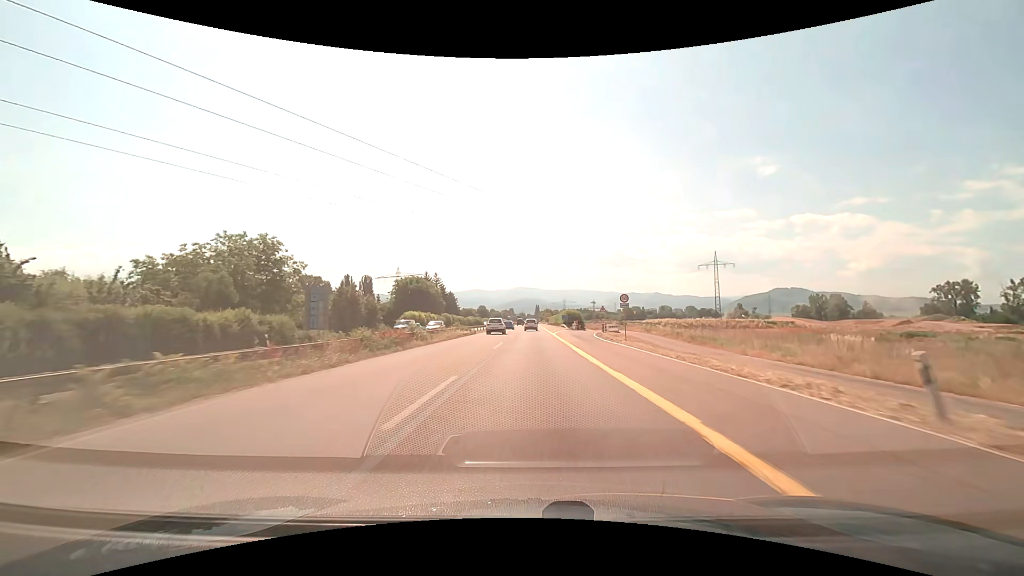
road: trunk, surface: asphalt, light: Day
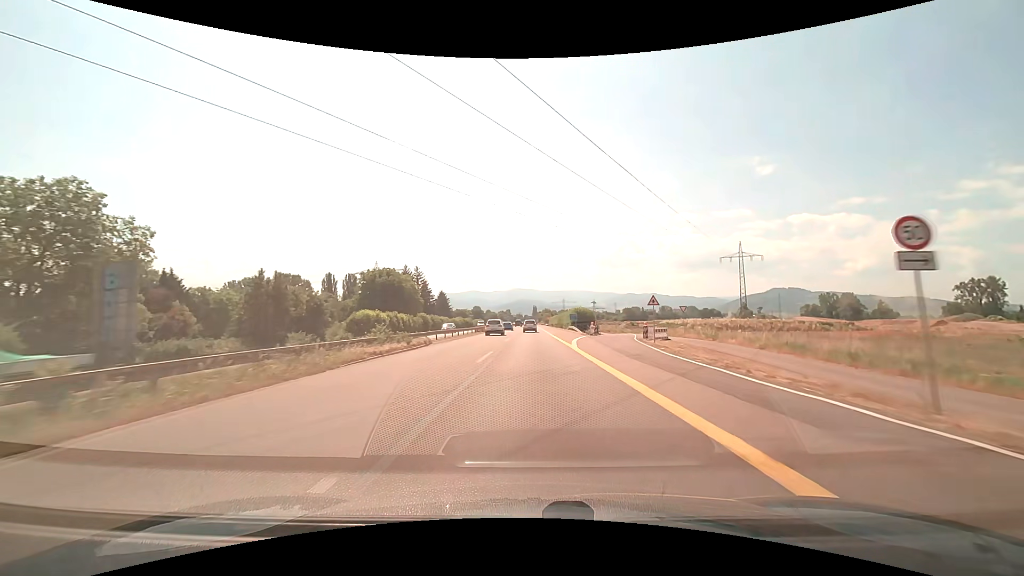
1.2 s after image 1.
(0.0, +25.8) m; 0°
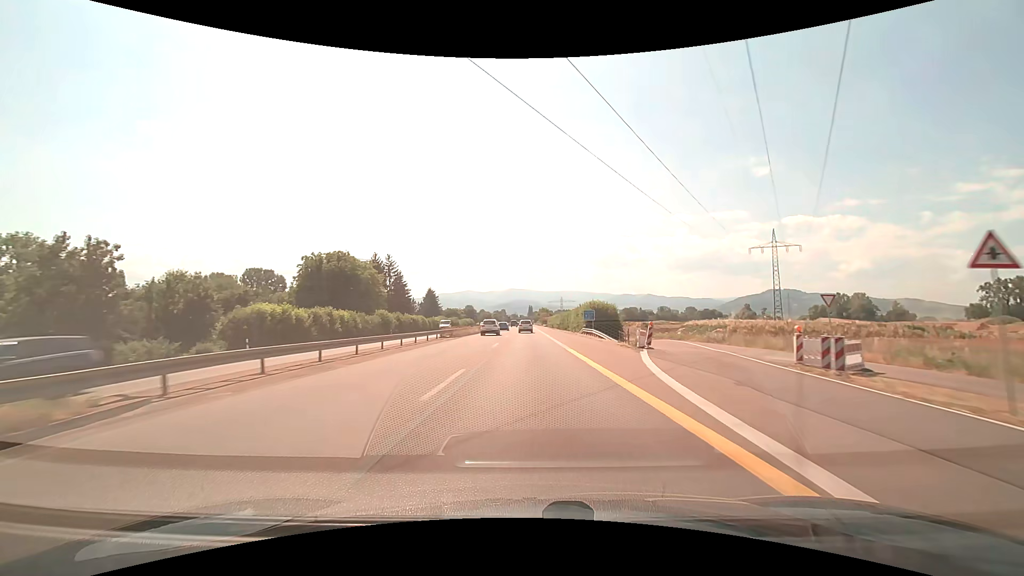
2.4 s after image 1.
(+0.2, +26.2) m; +1°
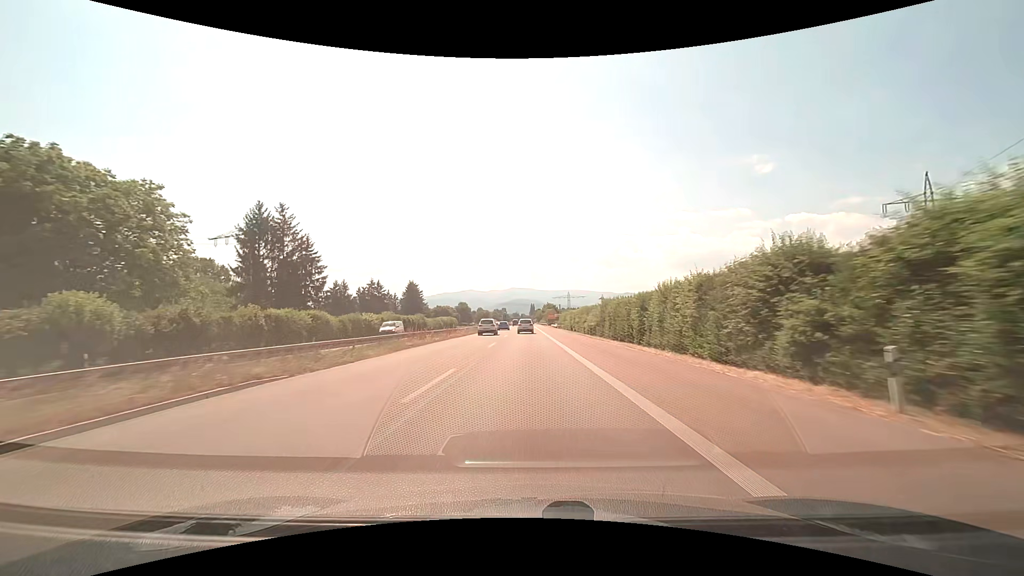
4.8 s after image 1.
(0.0, +54.5) m; 0°
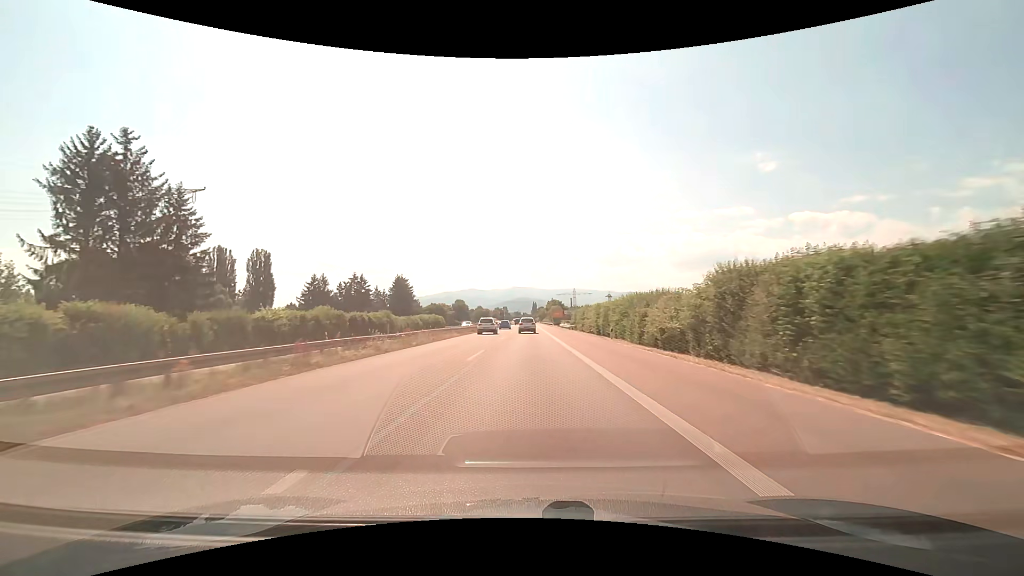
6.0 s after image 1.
(-0.1, +27.8) m; 0°
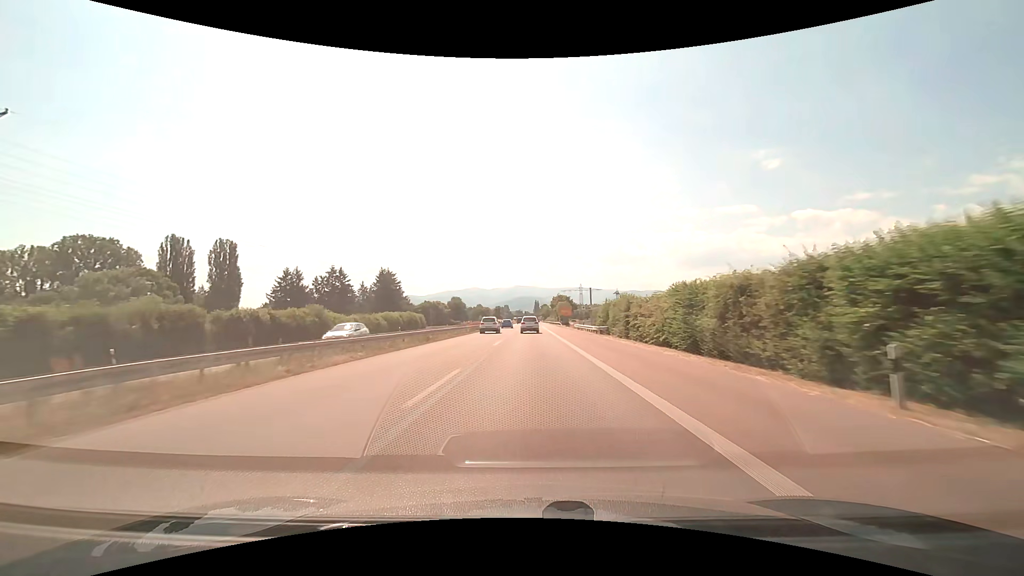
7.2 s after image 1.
(-0.1, +27.3) m; 0°
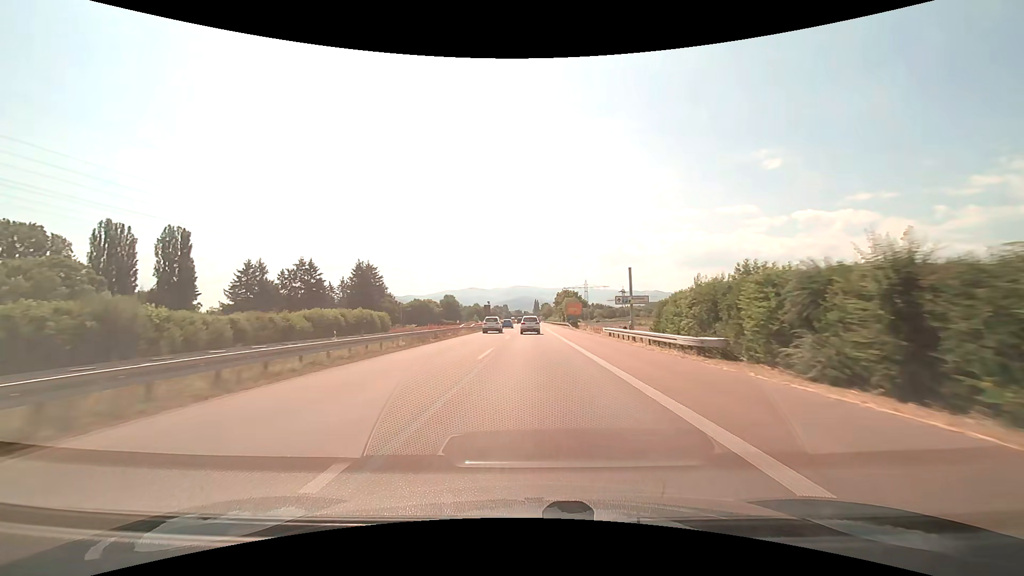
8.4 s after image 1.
(0.0, +26.7) m; 0°
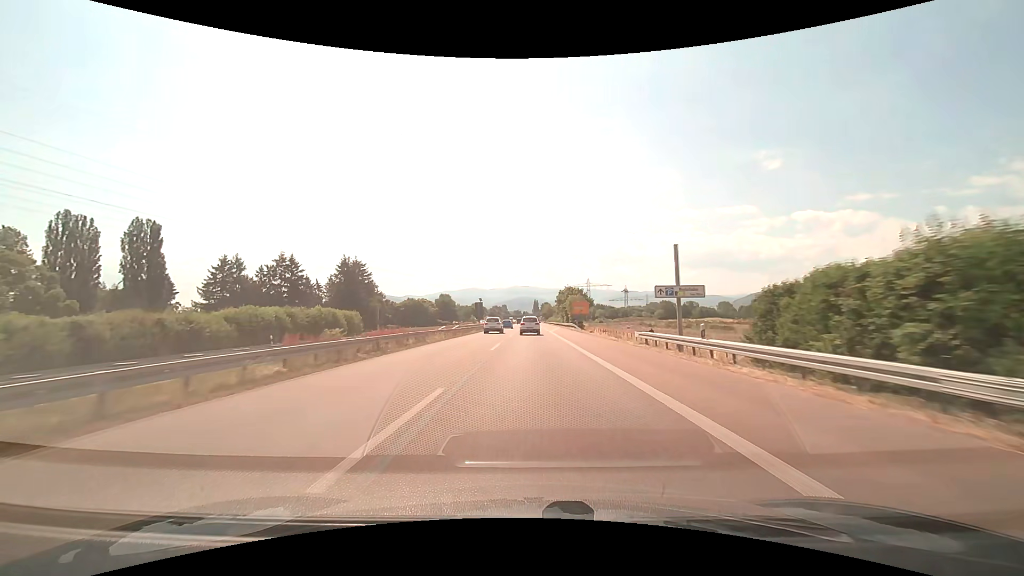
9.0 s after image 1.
(0.0, +13.1) m; 0°
(0, +10) (0, +20) (0, +30) (0, +40) (0, +50) (0, +60) (0, +70) (0, +80) (+1, +90) (+1, +100) m
